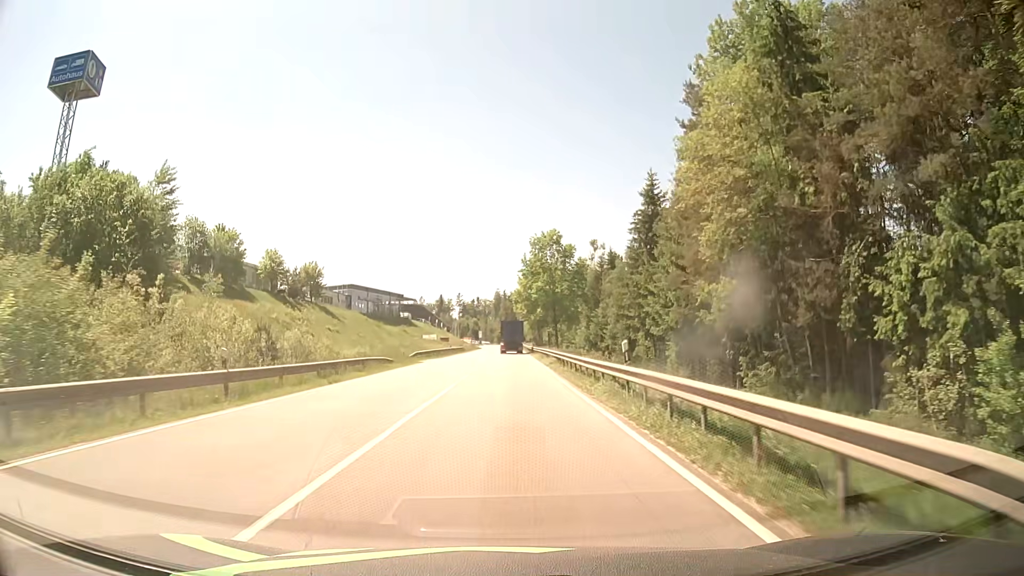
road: secondary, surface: asphalt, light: Day
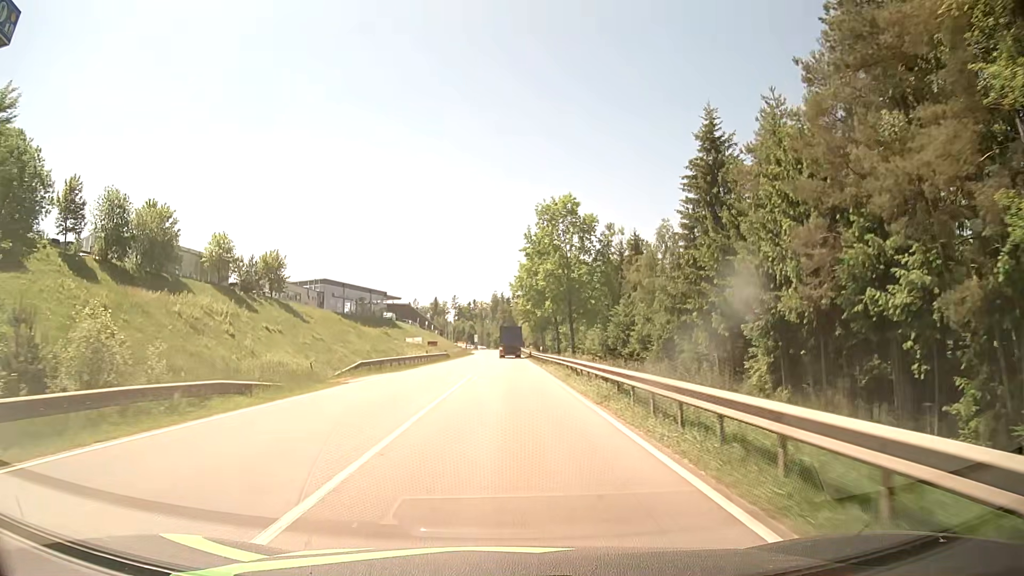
(0.0, +20.8) m; 0°
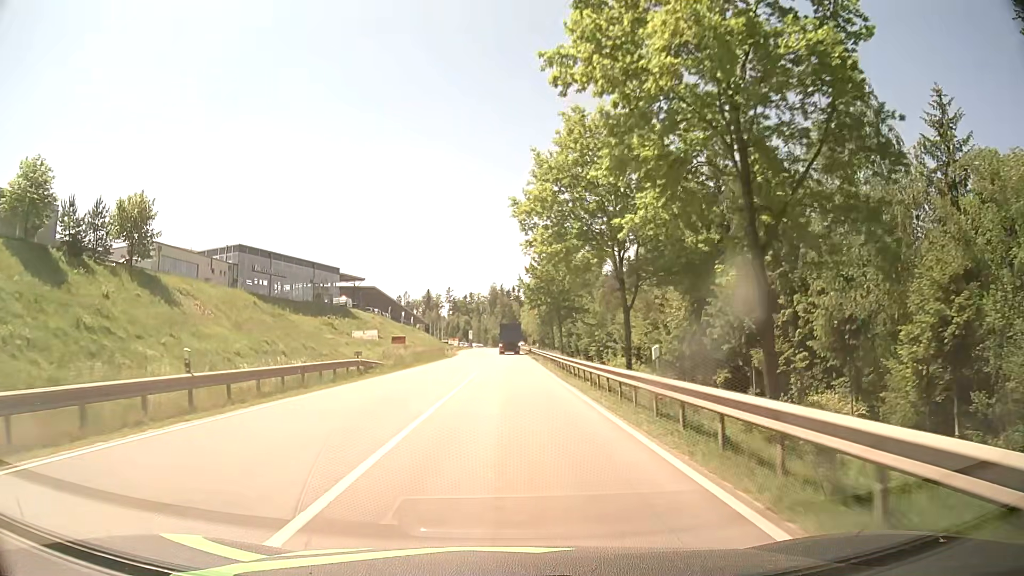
(0.0, +42.1) m; 0°
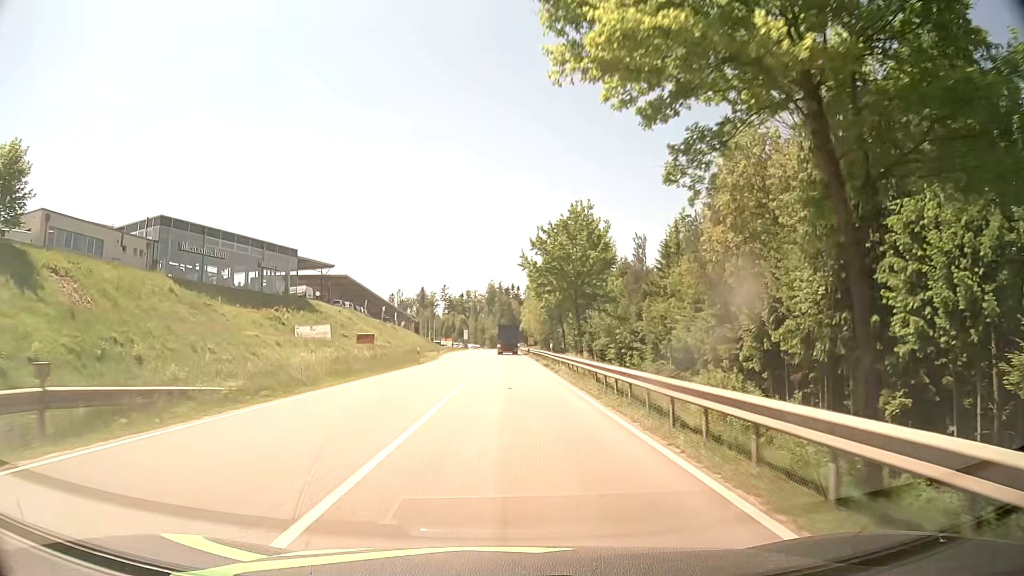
(-0.1, +21.3) m; 0°
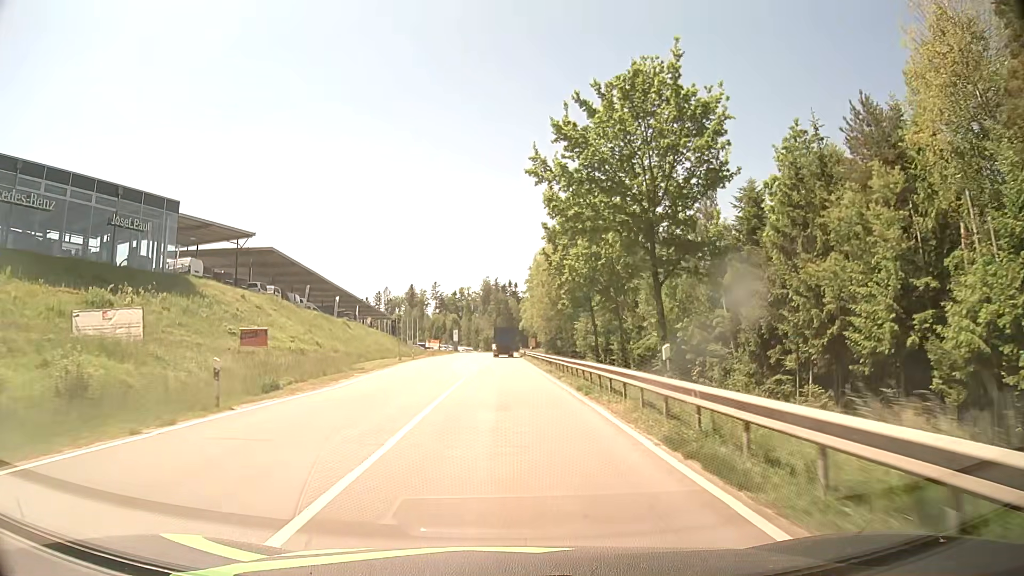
(+0.2, +32.0) m; +1°
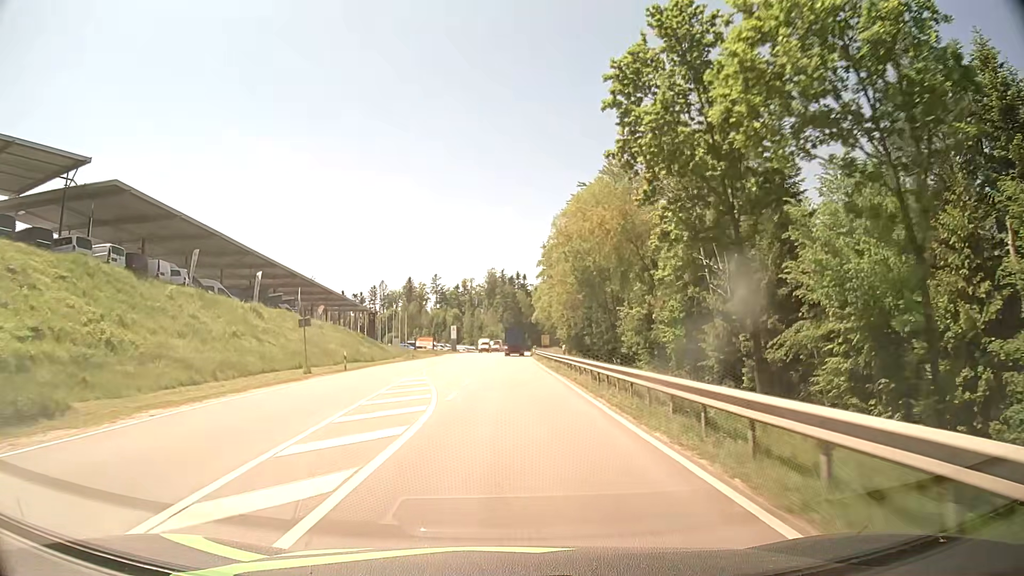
(-0.2, +32.1) m; -1°
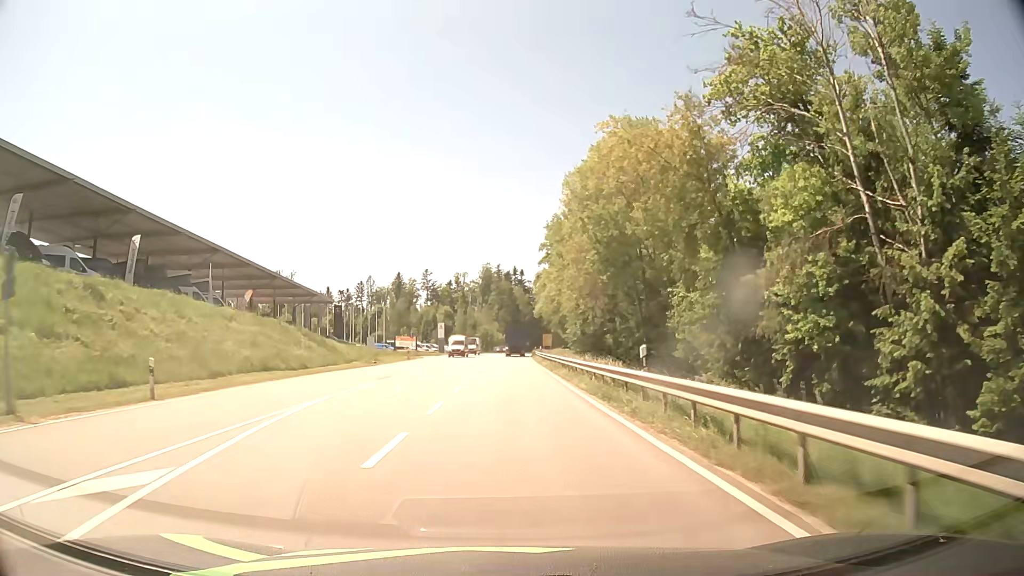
(0.0, +21.5) m; 0°
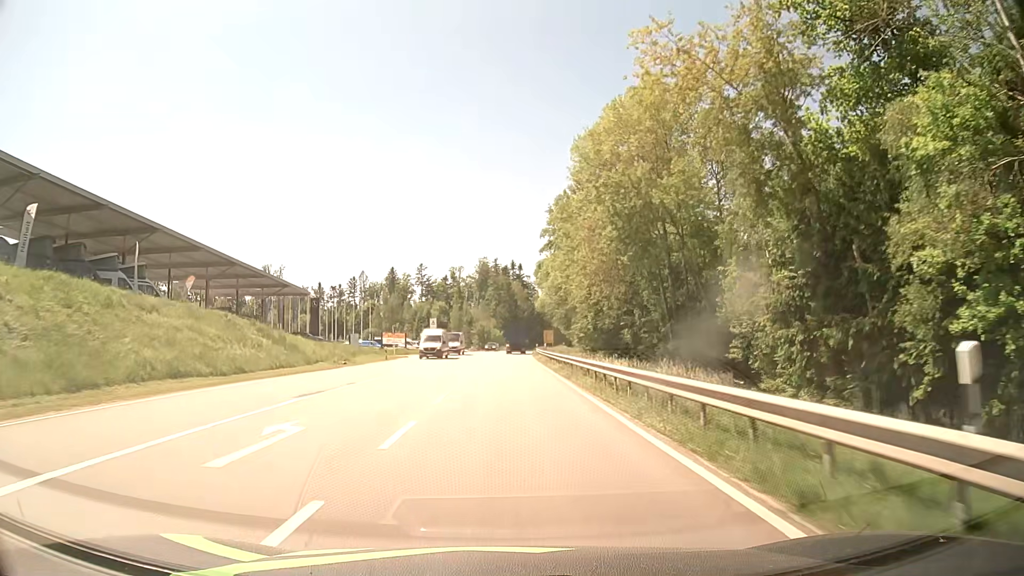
(0.0, +10.7) m; 0°
(0, +10) (0, +20) (0, +30) (0, +40) (+1, +50) (+1, +60) (+1, +70) (+1, +80) (+2, +90) (+2, +100) m
